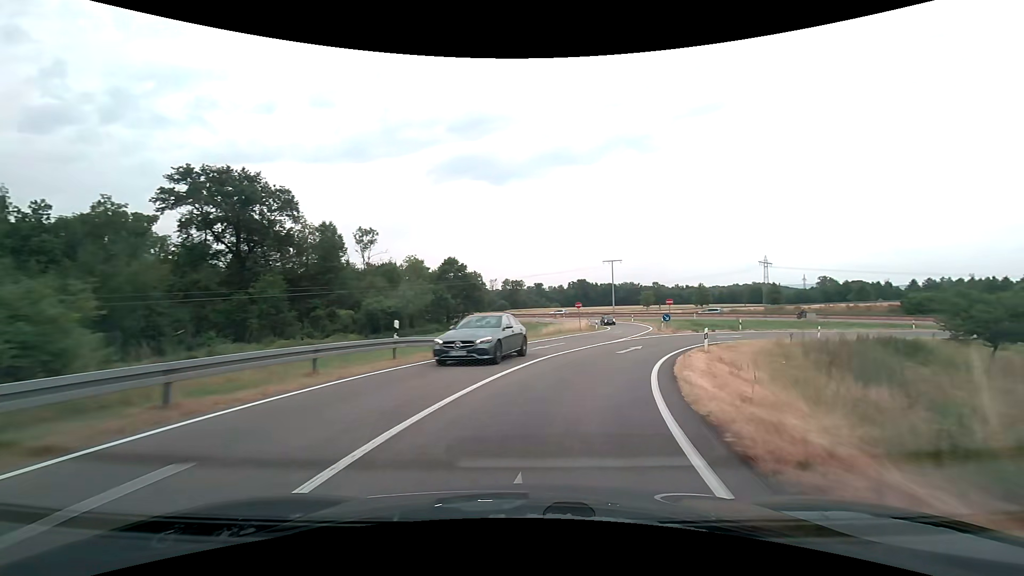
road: trunk_link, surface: asphalt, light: Day
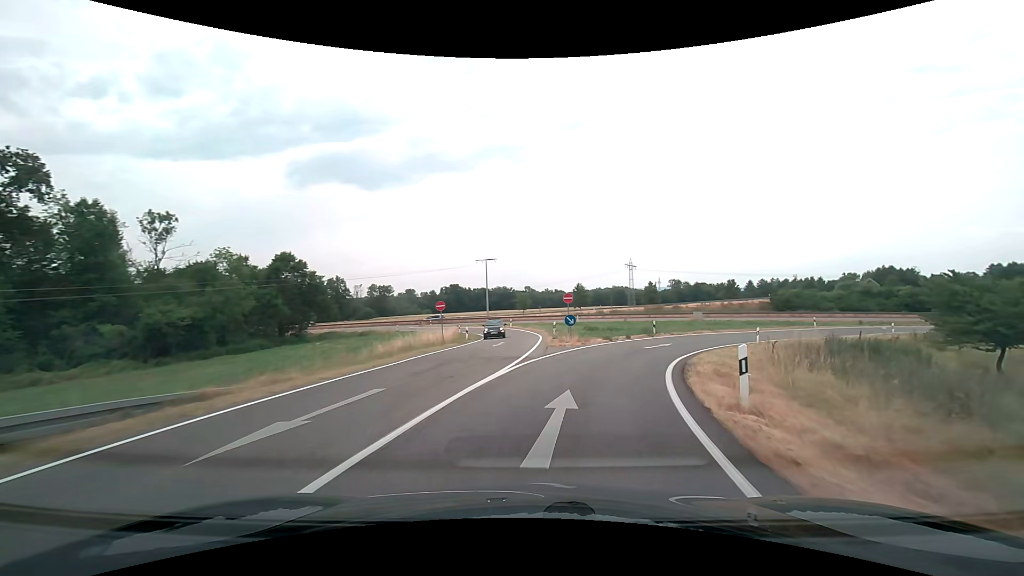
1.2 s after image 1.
(+1.8, +14.5) m; +14°
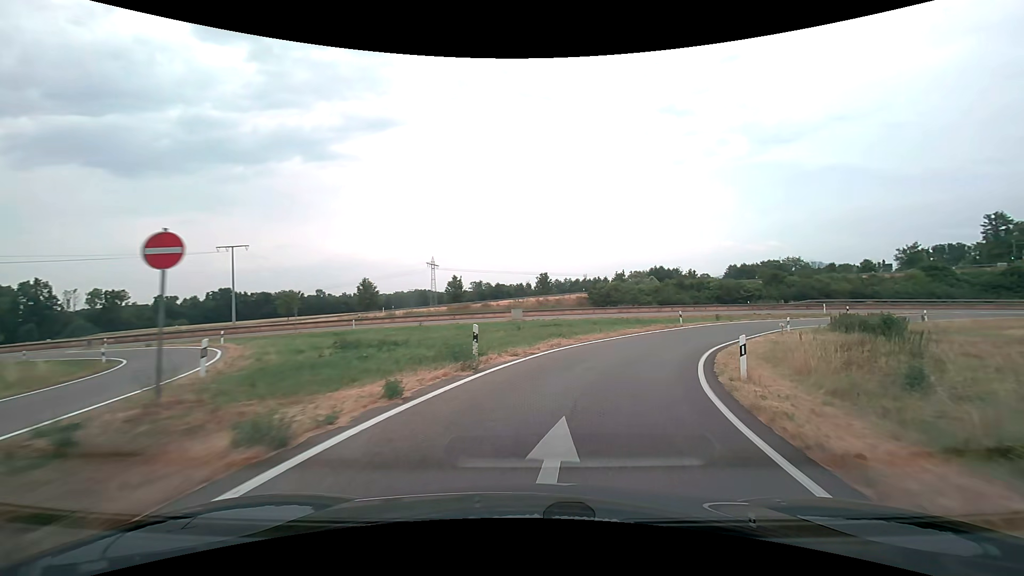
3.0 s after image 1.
(+4.3, +21.8) m; +22°
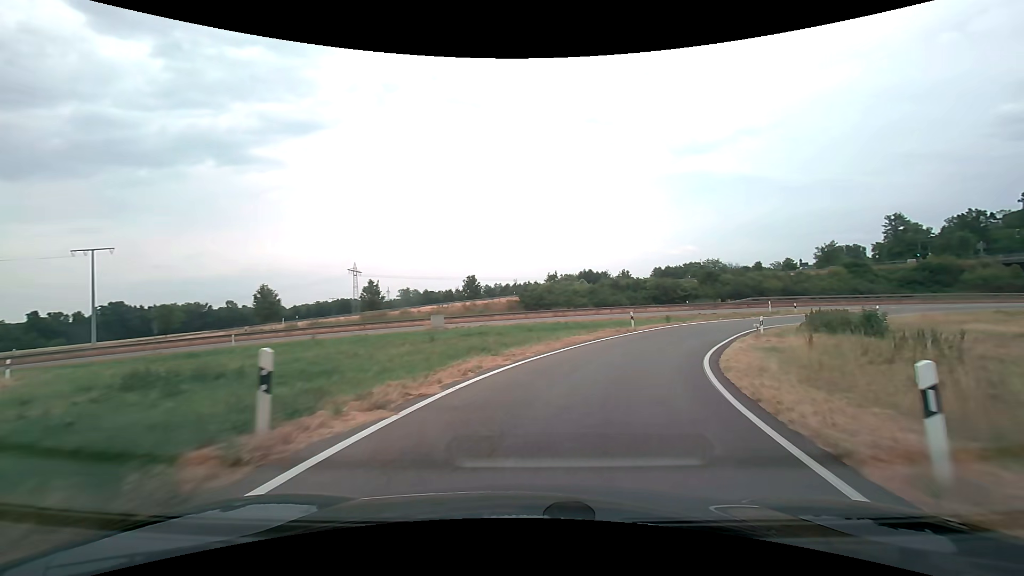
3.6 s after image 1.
(+0.5, +7.5) m; +8°
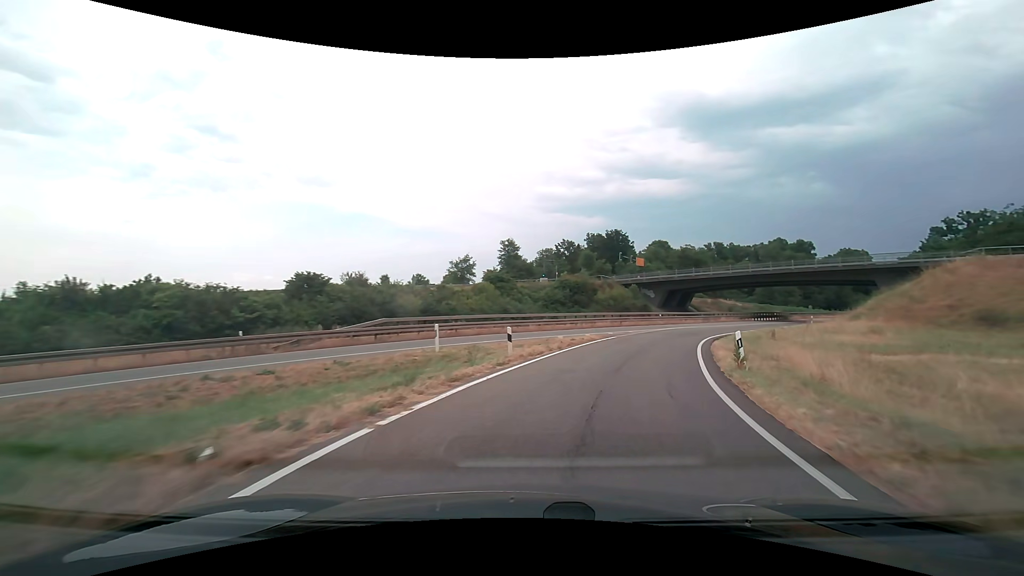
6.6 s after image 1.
(+13.5, +35.3) m; +41°
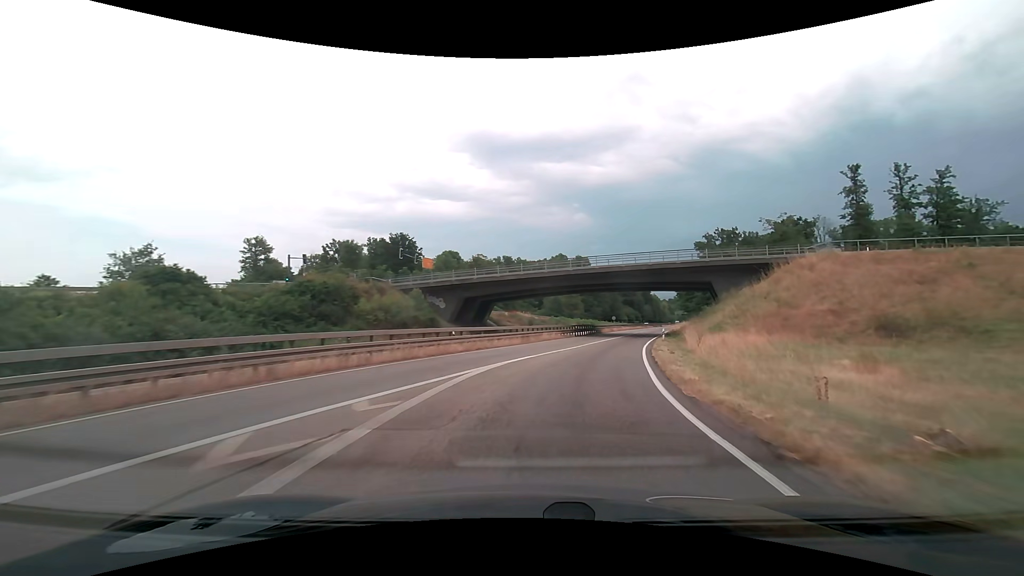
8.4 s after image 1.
(+5.4, +24.4) m; +24°
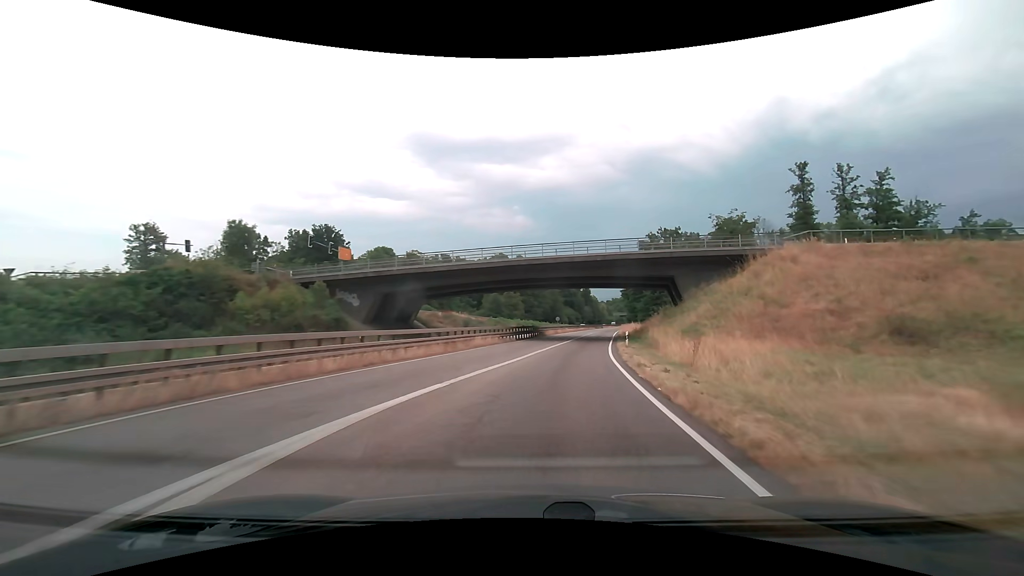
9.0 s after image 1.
(+0.6, +8.9) m; +7°
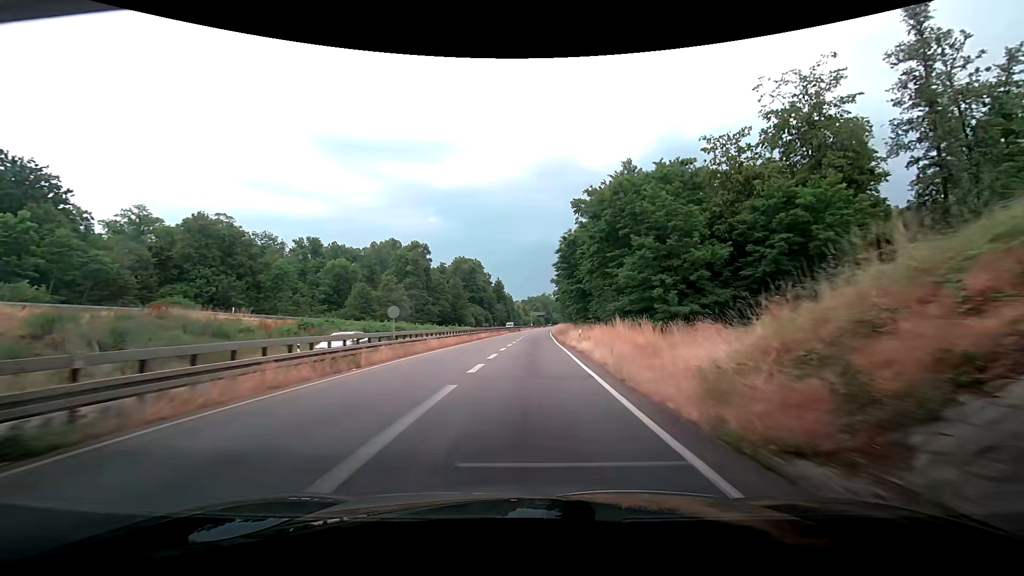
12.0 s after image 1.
(+6.5, +51.0) m; +8°
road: trunk
(0, +10) (+1, +20) (+1, +30) (+2, +40) (+2, +50) (+3, +60) (+3, +70) (+4, +80) (+5, +90) (+5, +100) m
